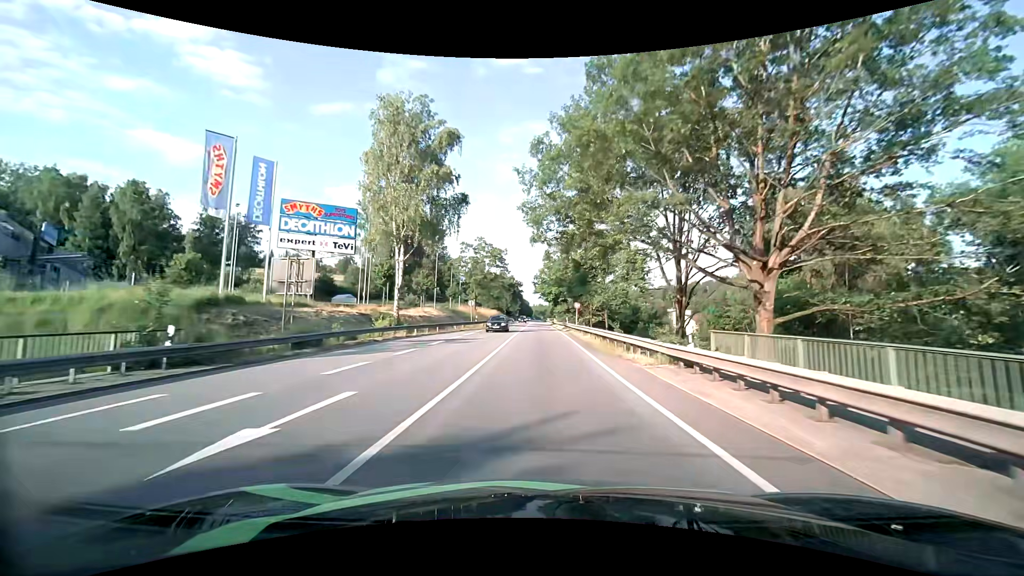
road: primary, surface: asphalt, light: Day
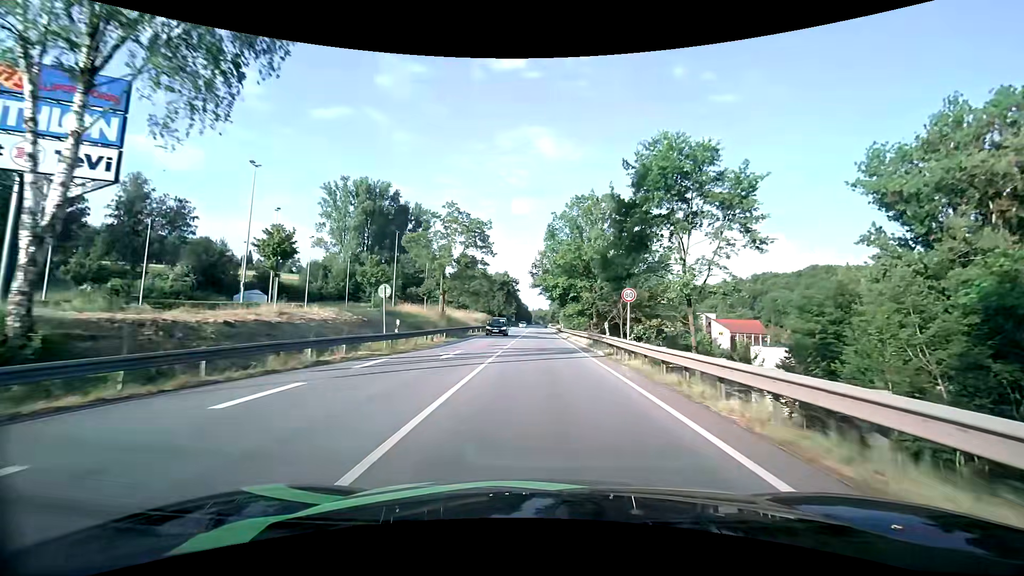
(-0.1, +28.6) m; 0°
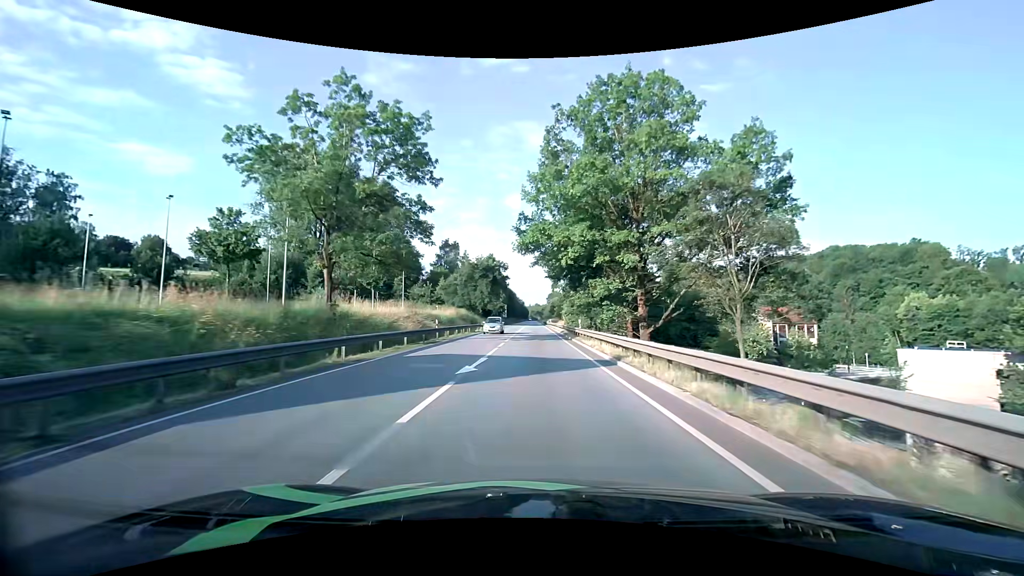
(+0.2, +29.7) m; +1°
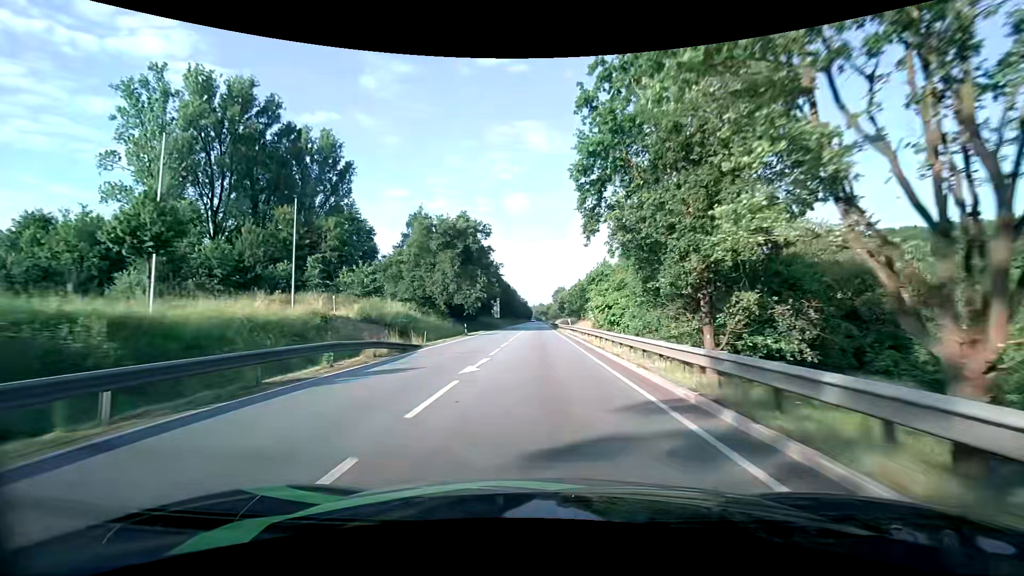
(-1.0, +41.5) m; -1°
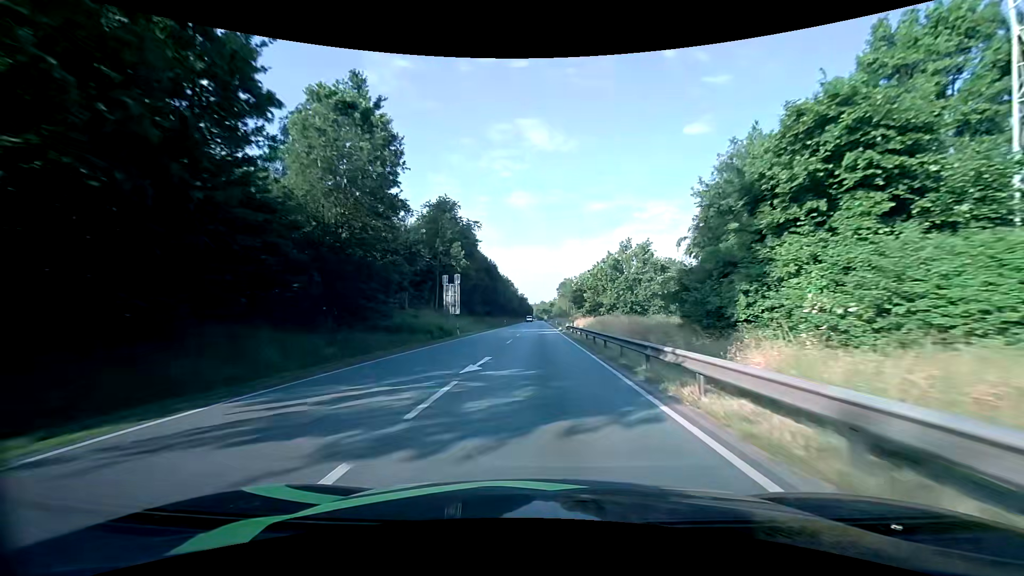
(-0.2, +54.6) m; 0°
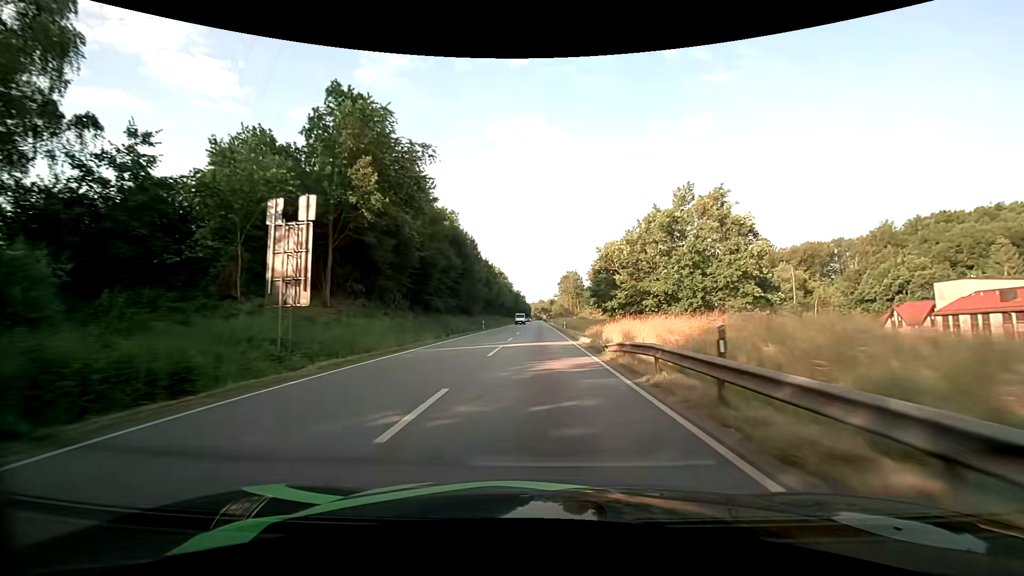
(0.0, +33.3) m; 0°
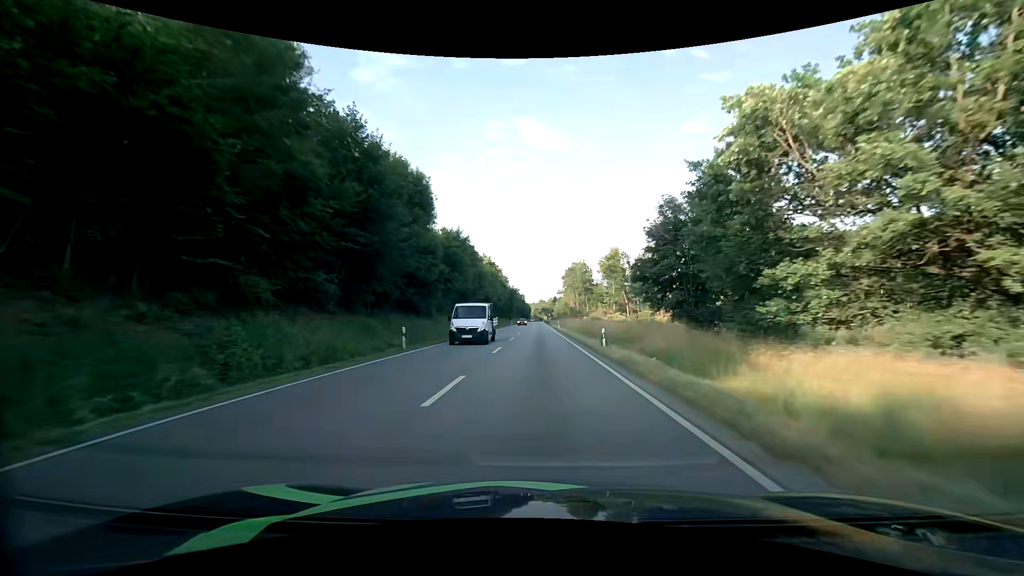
(0.0, +33.7) m; 0°
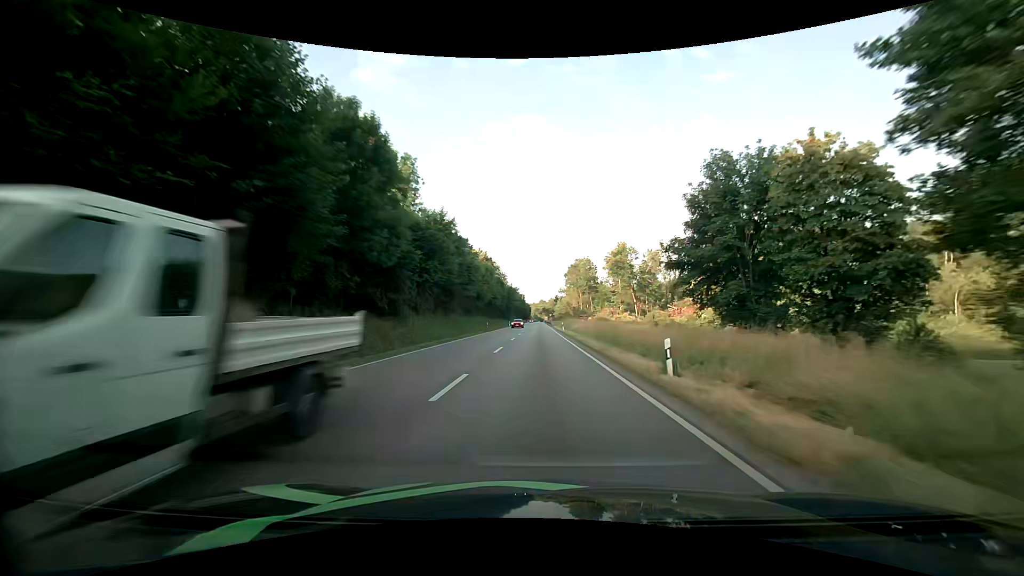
(0.0, +11.3) m; 0°
(0, +10) (0, +20) (0, +30) (0, +40) (0, +50) (0, +60) (0, +70) (0, +80) (0, +90) (0, +100) m
